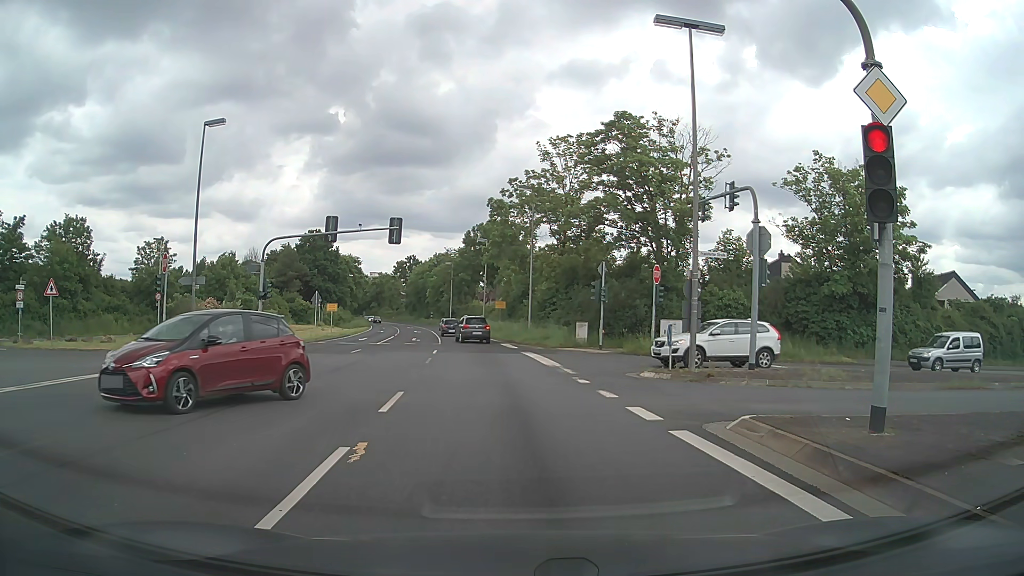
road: primary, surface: asphalt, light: Day
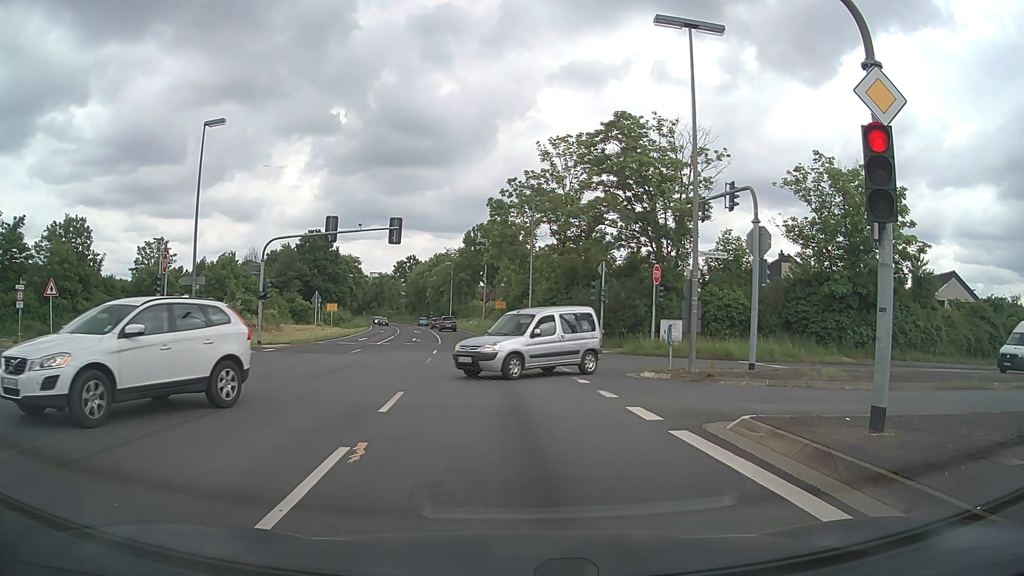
(0.0, 0.0) m; 0°
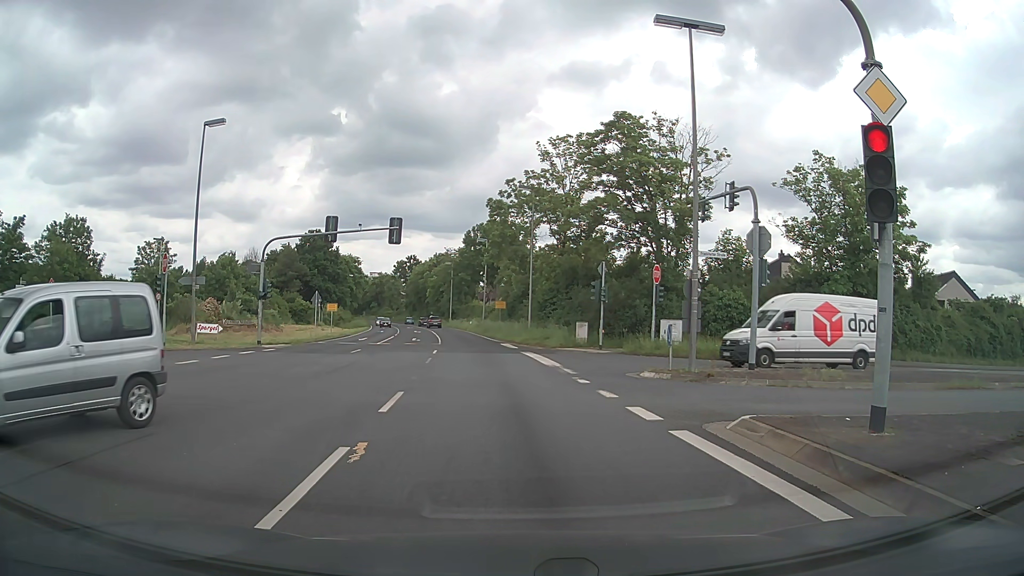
(0.0, 0.0) m; 0°
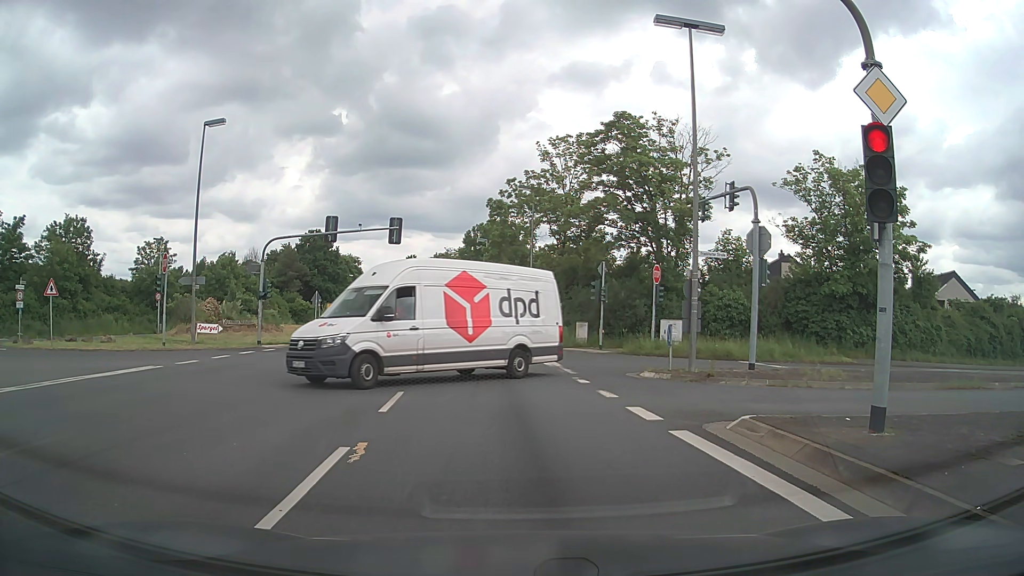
(0.0, 0.0) m; 0°
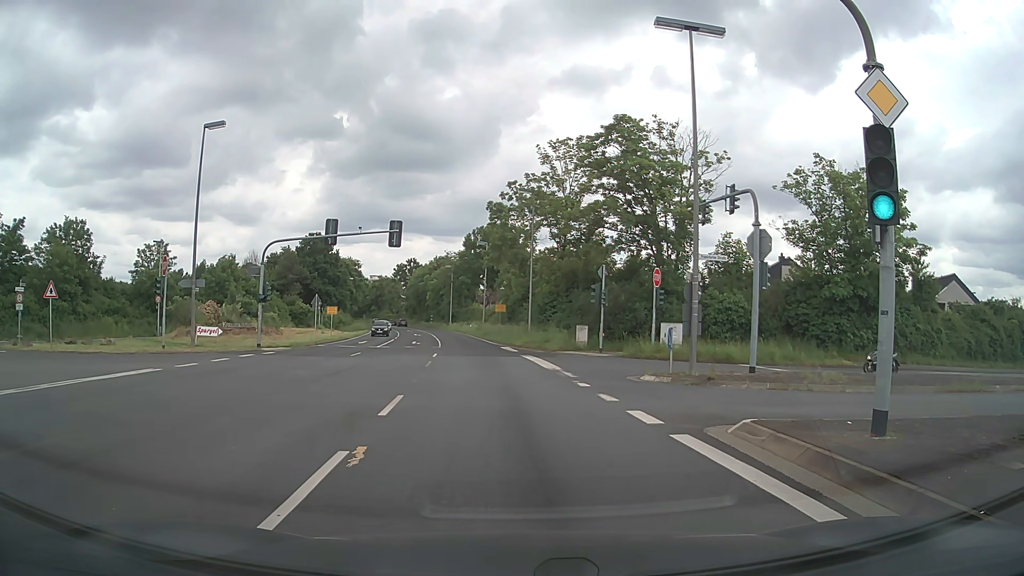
(0.0, 0.0) m; 0°
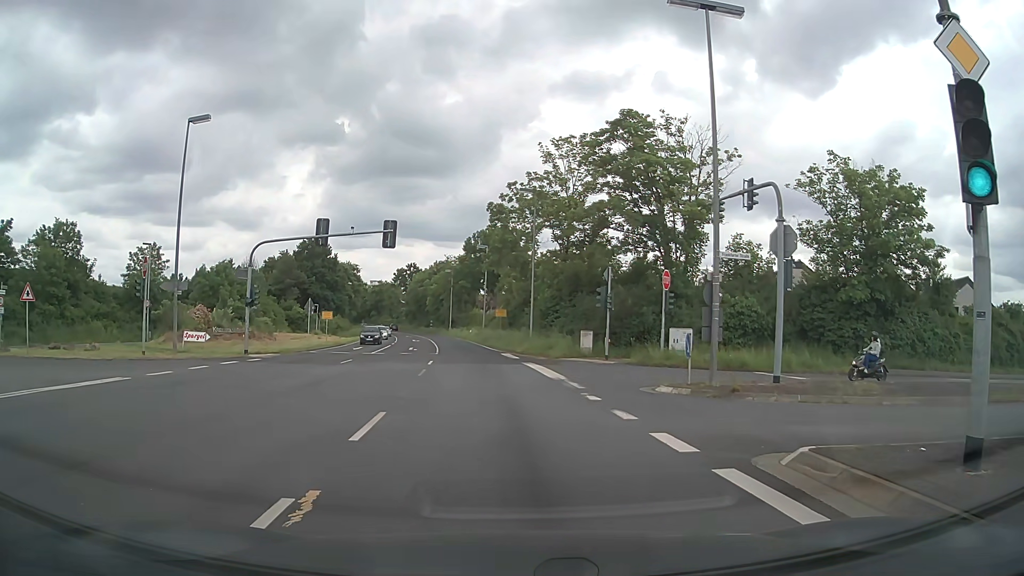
(0.0, +2.1) m; -2°
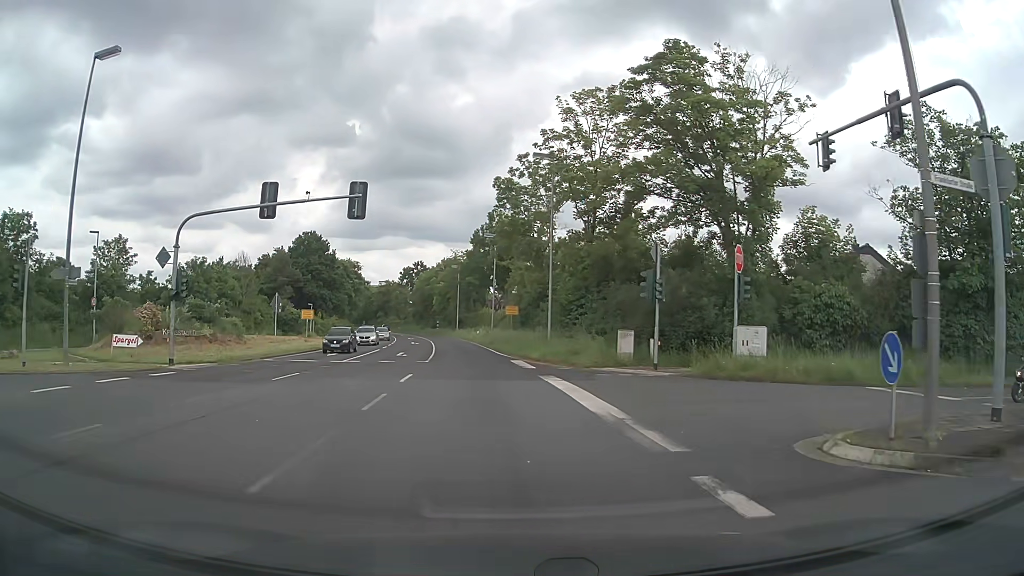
(+0.1, +9.3) m; 0°
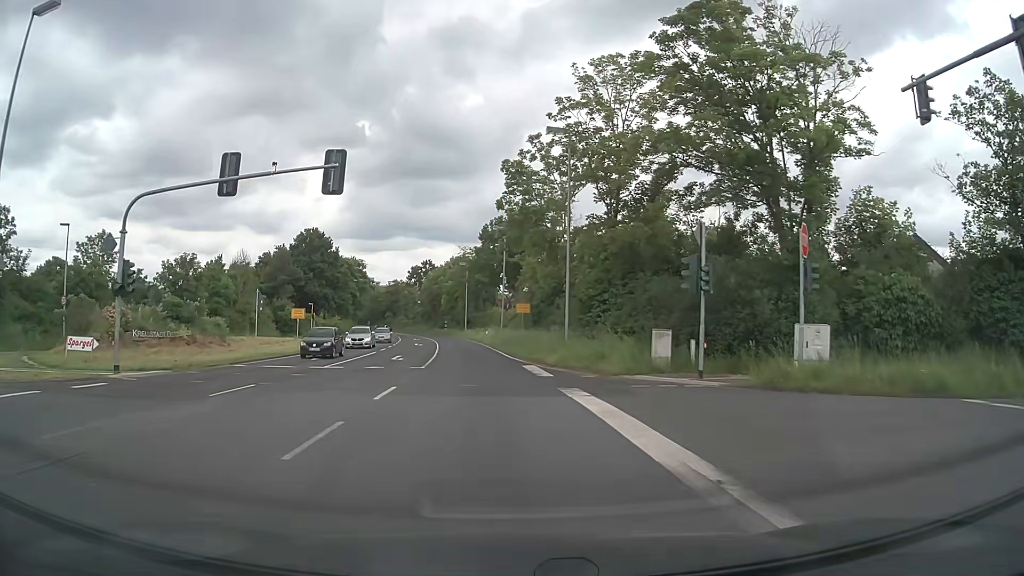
(0.0, +4.7) m; -1°
(0, +10) (-1, +20) (-2, +30) (-2, +40) (-4, +50) (-5, +60) (-6, +70) (-8, +80) (-10, +89) (-12, +99) m
